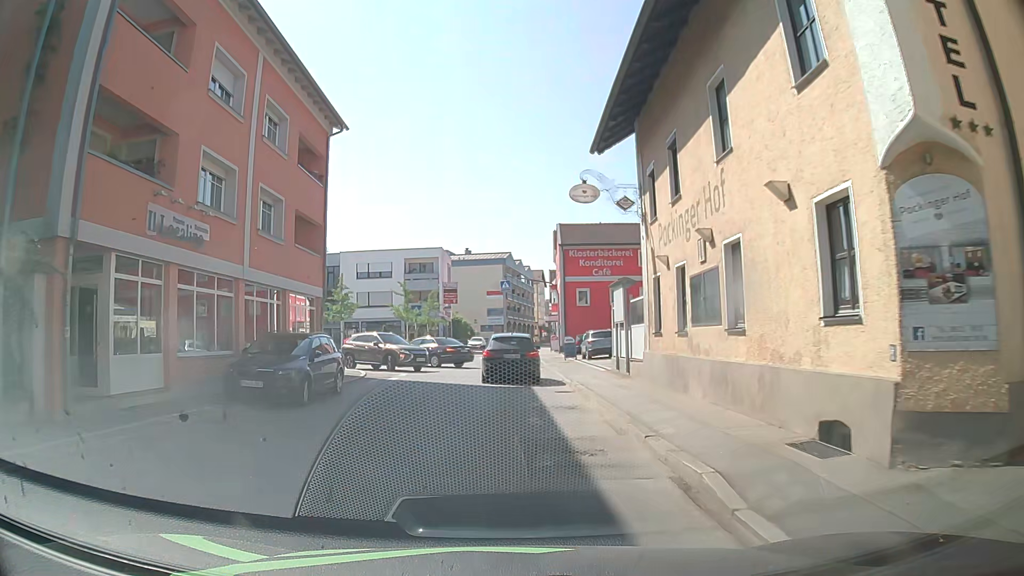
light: Day
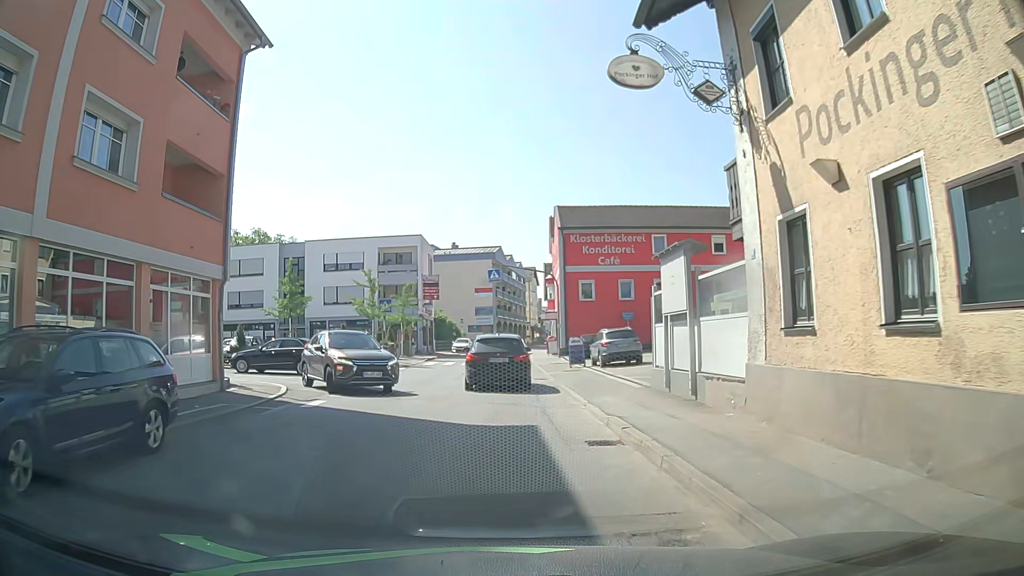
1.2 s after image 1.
(+0.2, +8.4) m; 0°
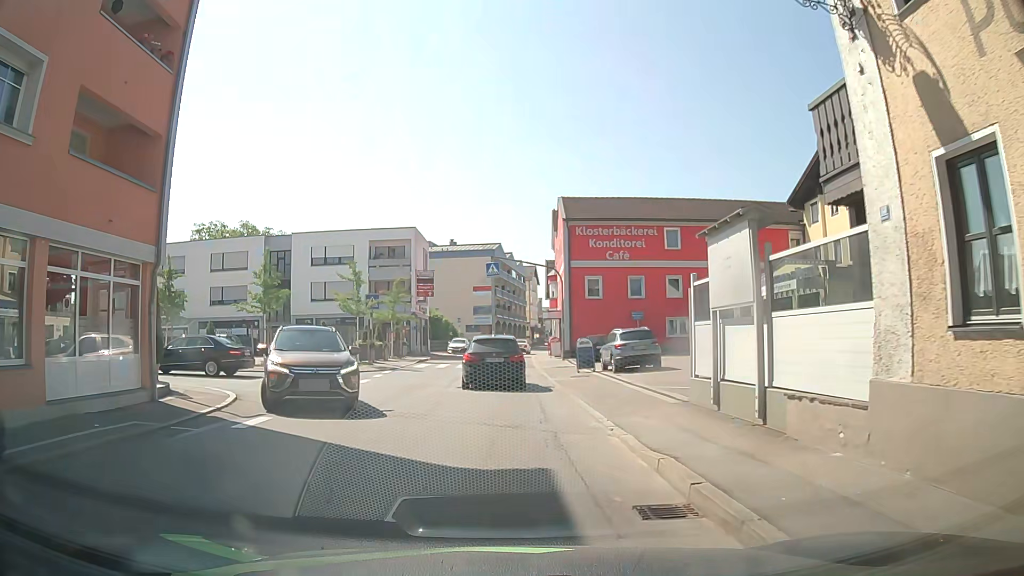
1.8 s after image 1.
(+0.1, +3.6) m; +2°
